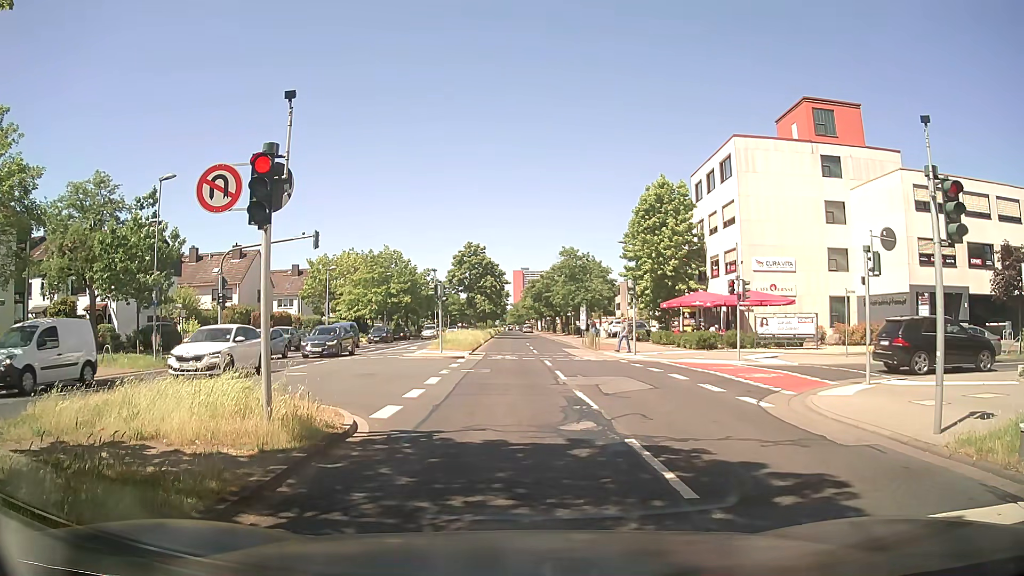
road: secondary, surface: asphalt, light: Day
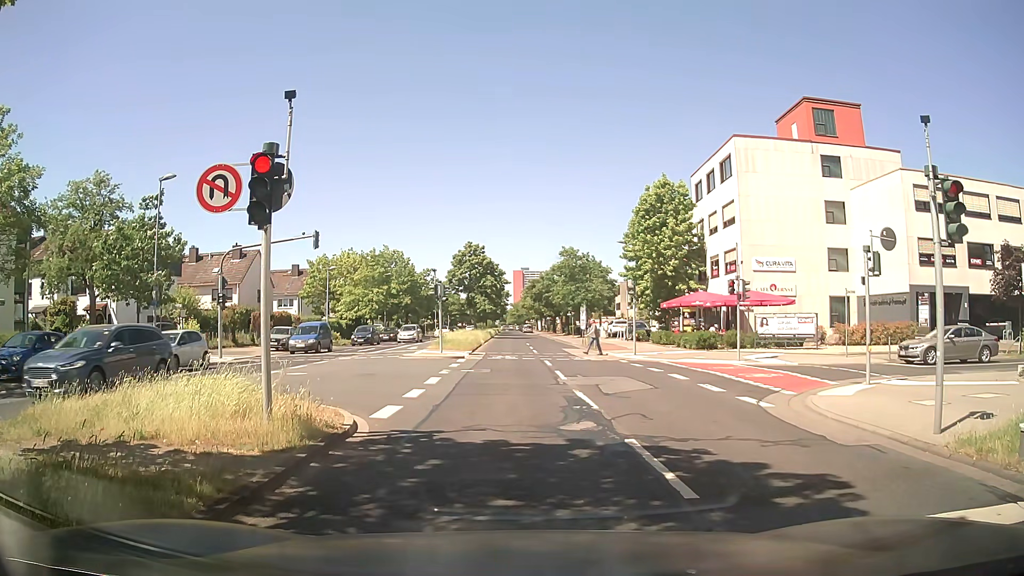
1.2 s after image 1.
(0.0, 0.0) m; 0°
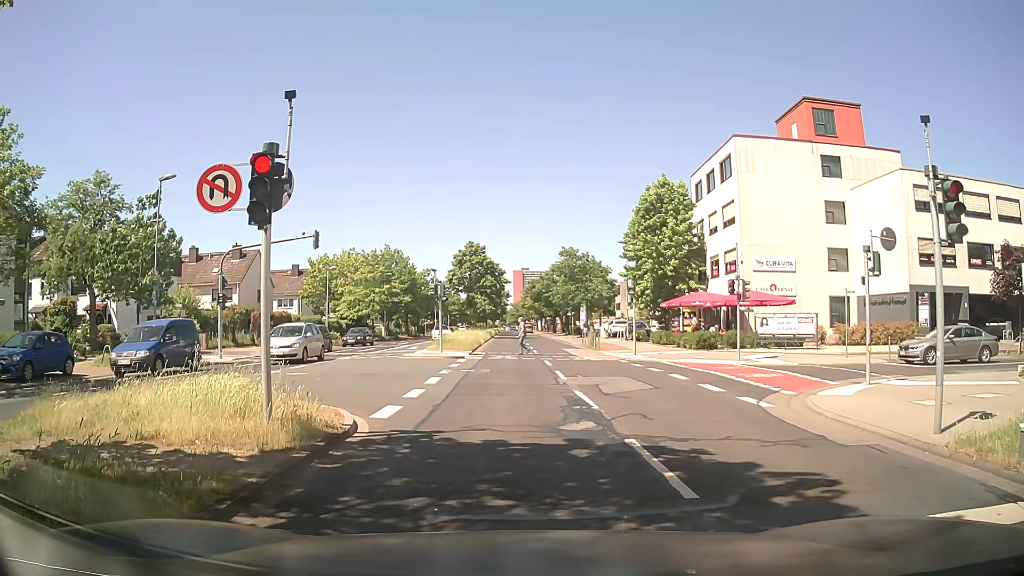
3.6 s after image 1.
(0.0, 0.0) m; 0°
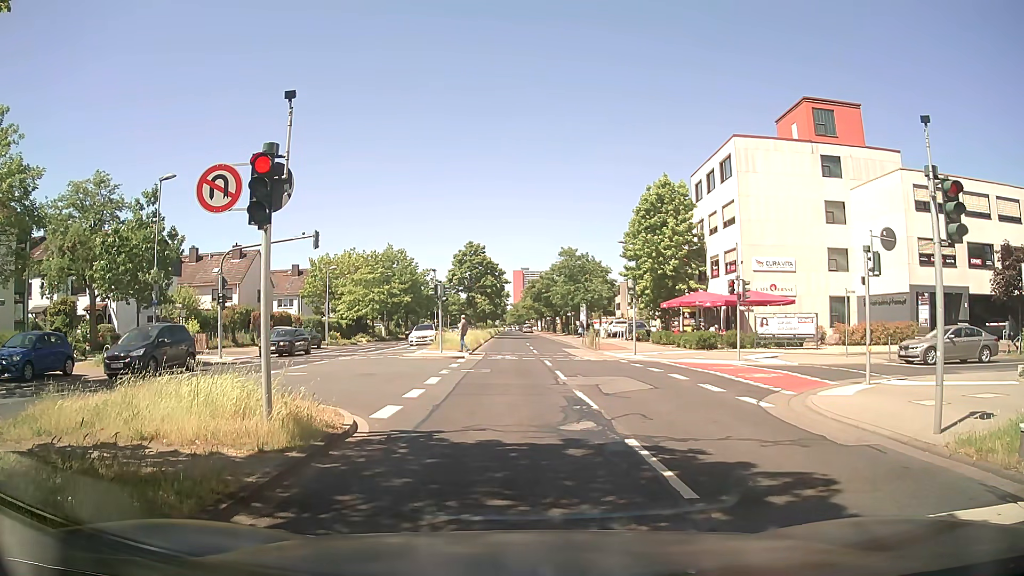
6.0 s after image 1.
(0.0, 0.0) m; 0°
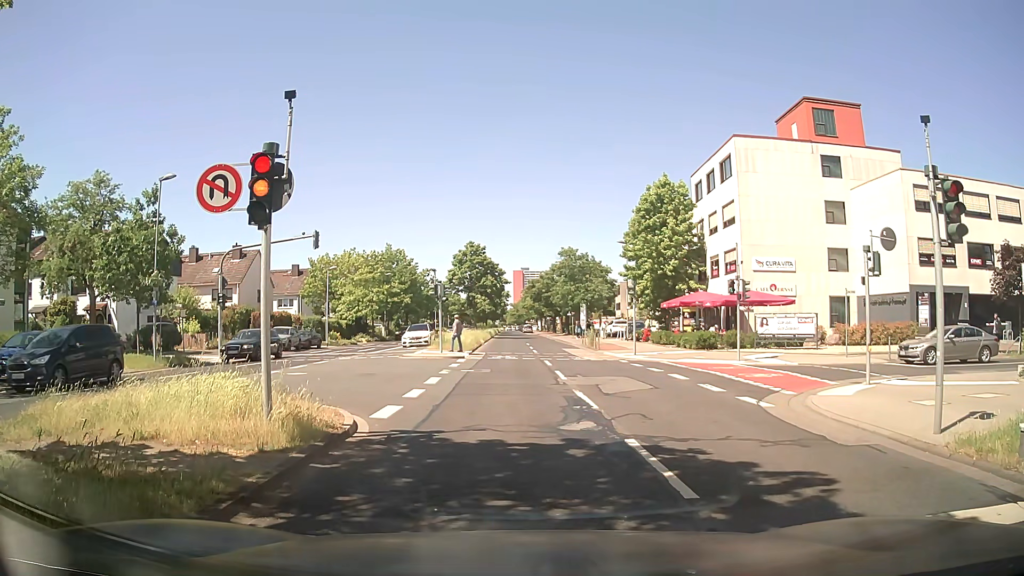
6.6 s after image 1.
(0.0, 0.0) m; 0°
